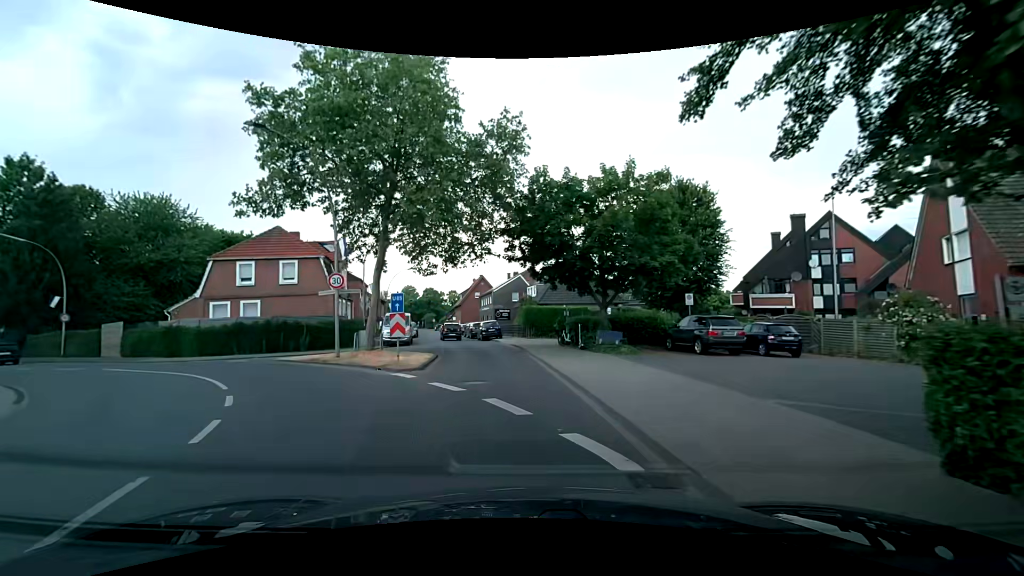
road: secondary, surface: asphalt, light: Day
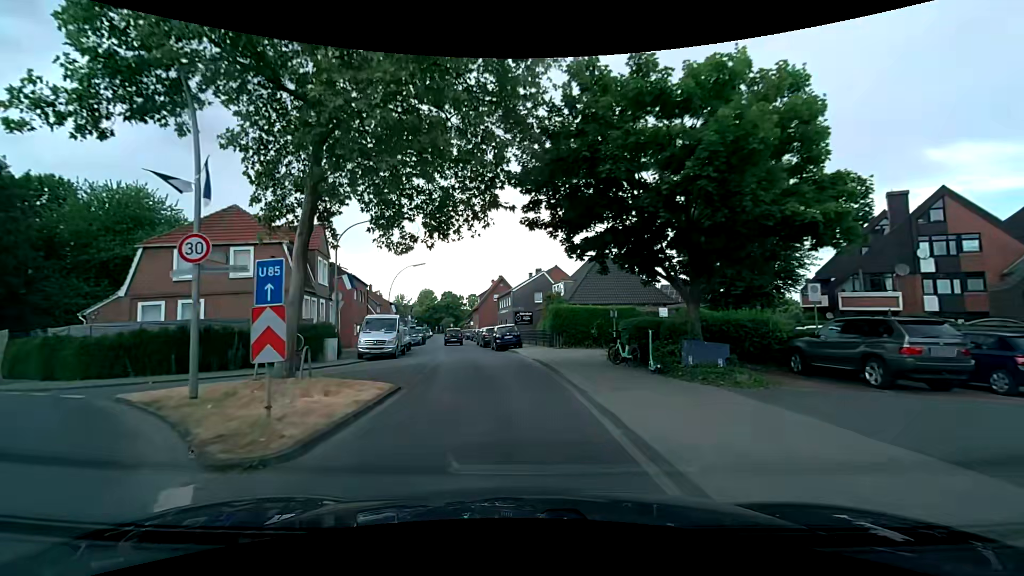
(-0.1, +9.5) m; -1°
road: residential
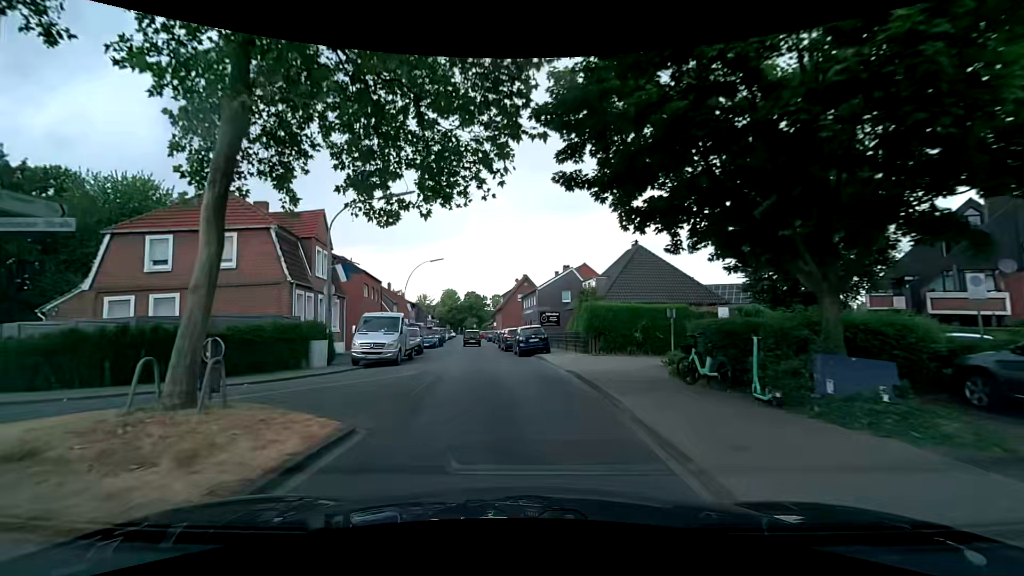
(-0.2, +4.7) m; -4°
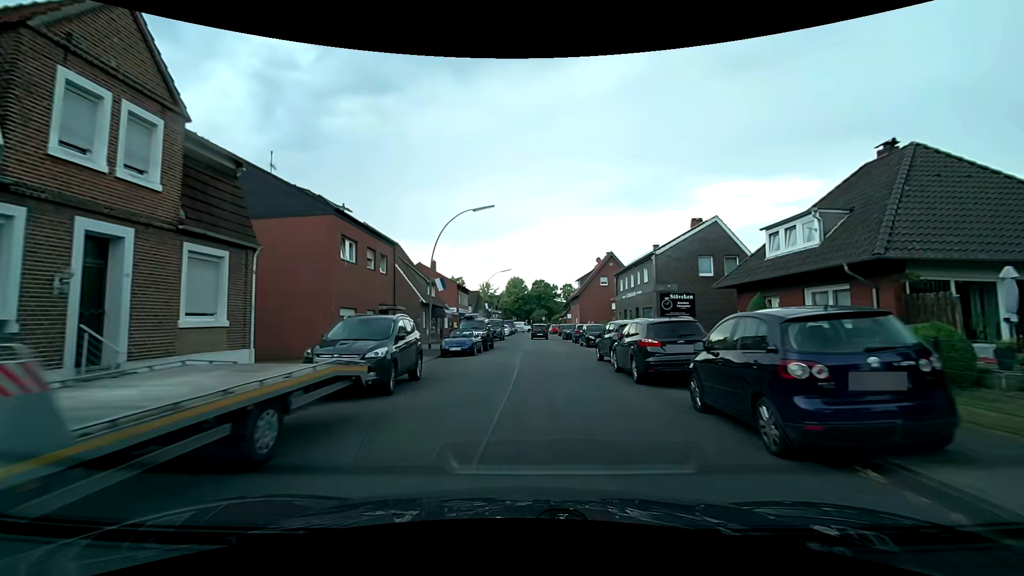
(-1.6, +21.3) m; -7°
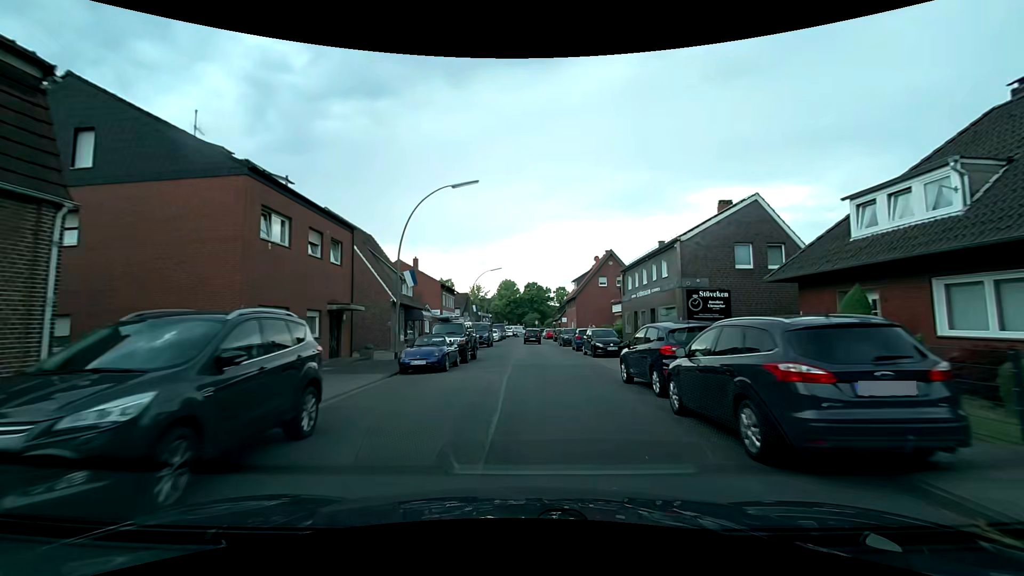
(+0.1, +6.4) m; +1°
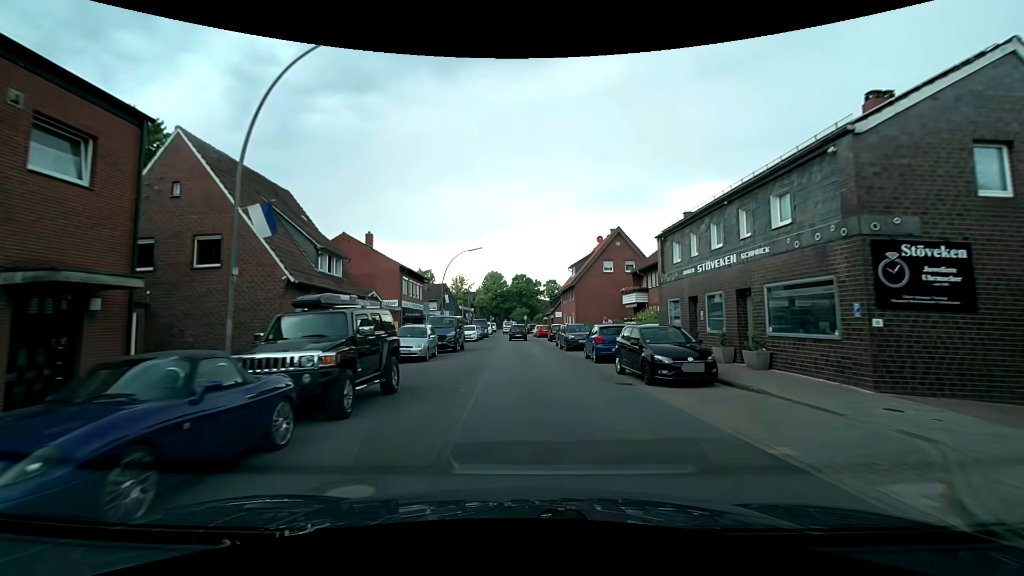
(+0.1, +13.4) m; +1°
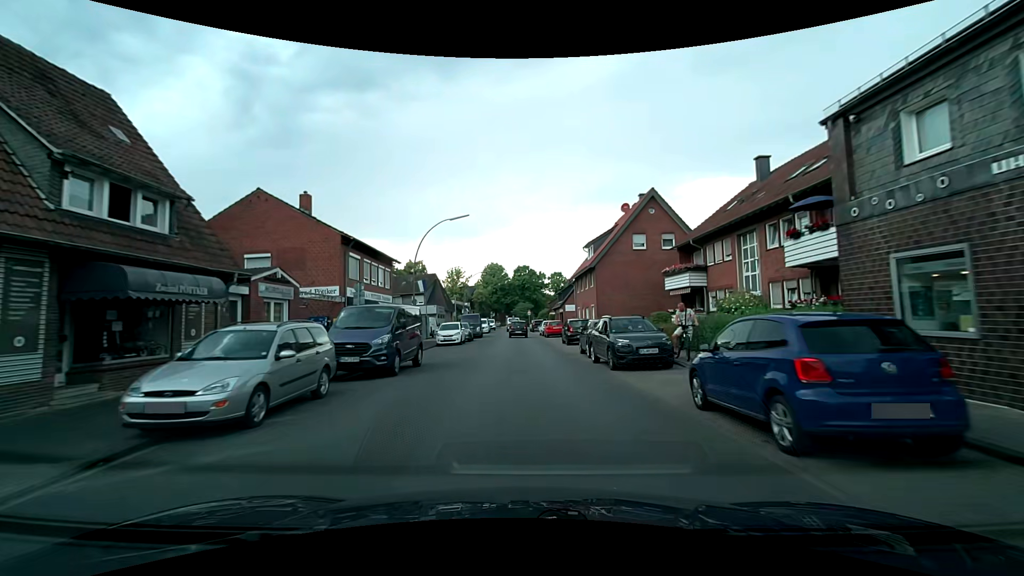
(0.0, +13.5) m; 0°
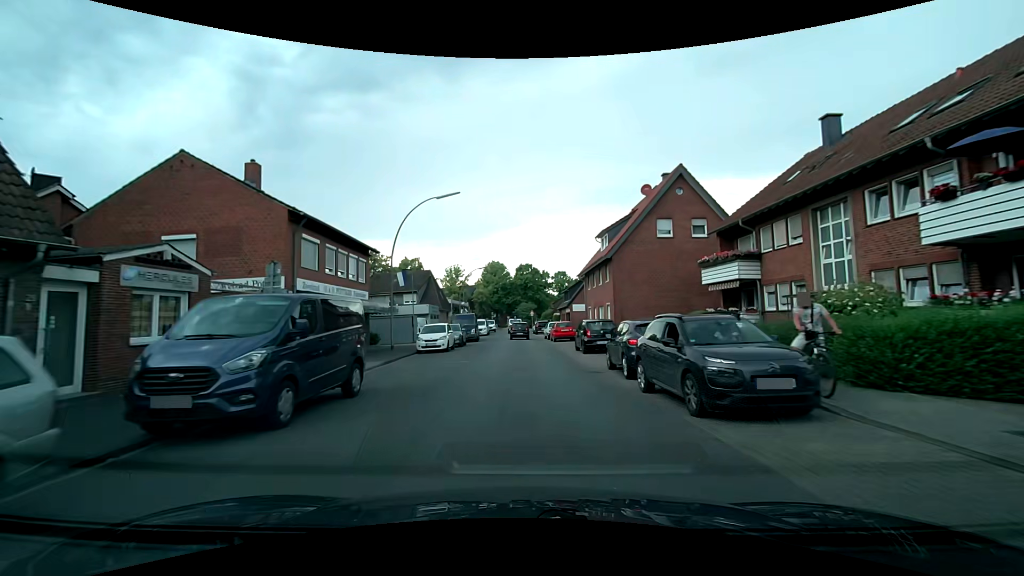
(0.0, +6.5) m; 0°
(0, +10) (0, +20) (0, +30) (0, +40) (-1, +50) (-1, +60) (-1, +70) (-1, +80) (-1, +90) (-1, +100) m
